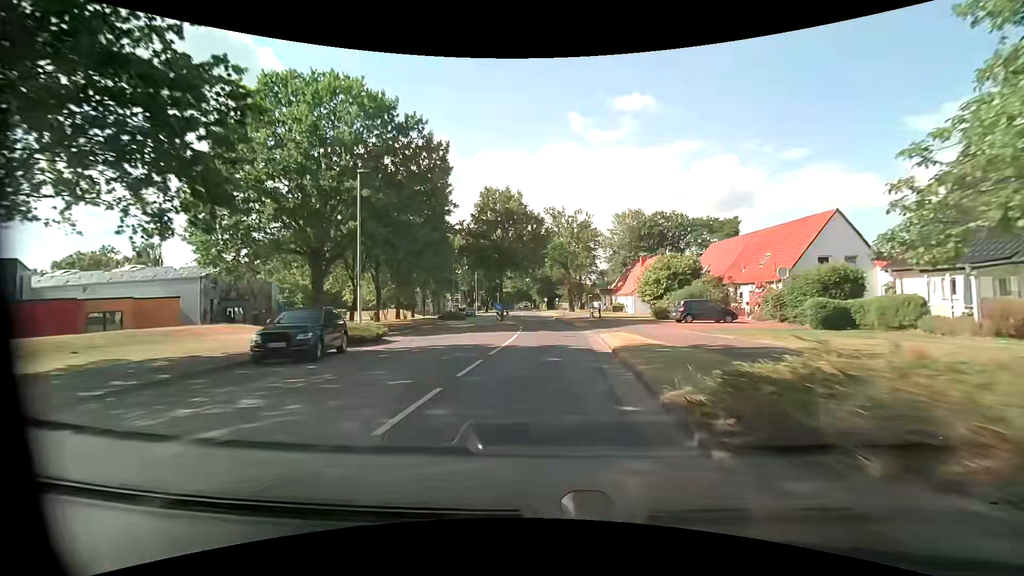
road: tertiary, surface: asphalt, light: Day
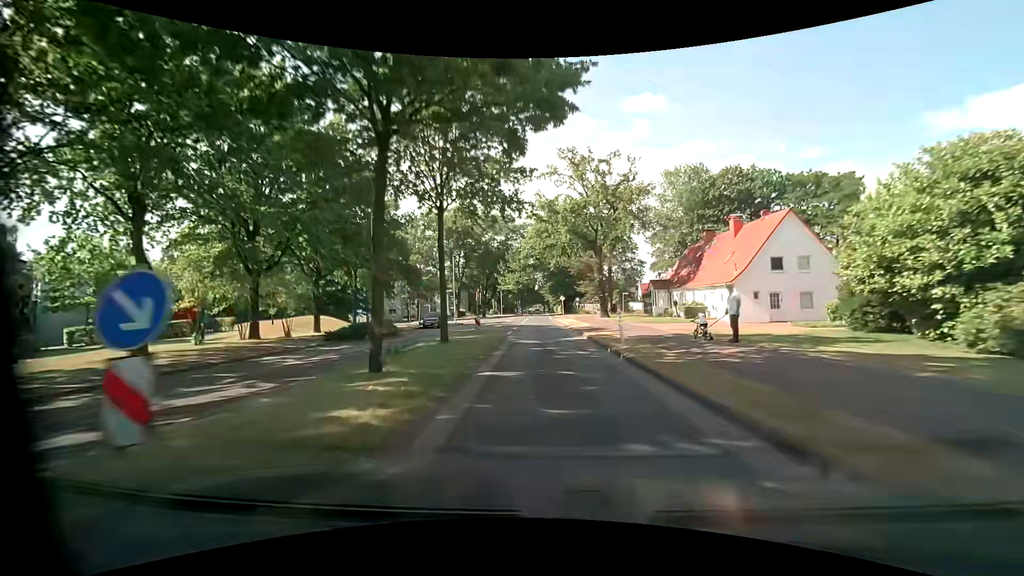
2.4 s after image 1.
(+0.1, +32.2) m; -1°
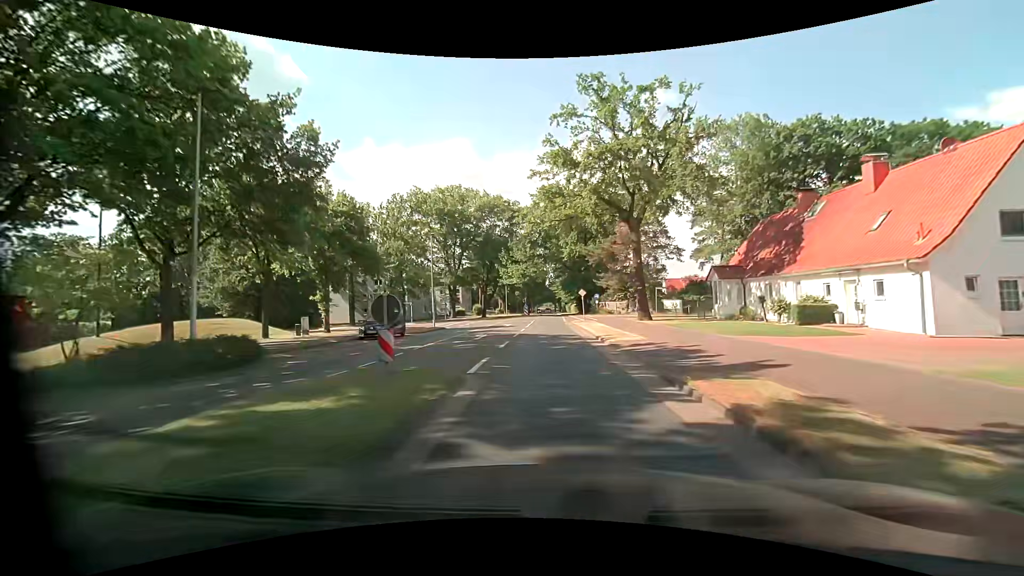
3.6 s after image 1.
(-0.2, +16.1) m; -1°
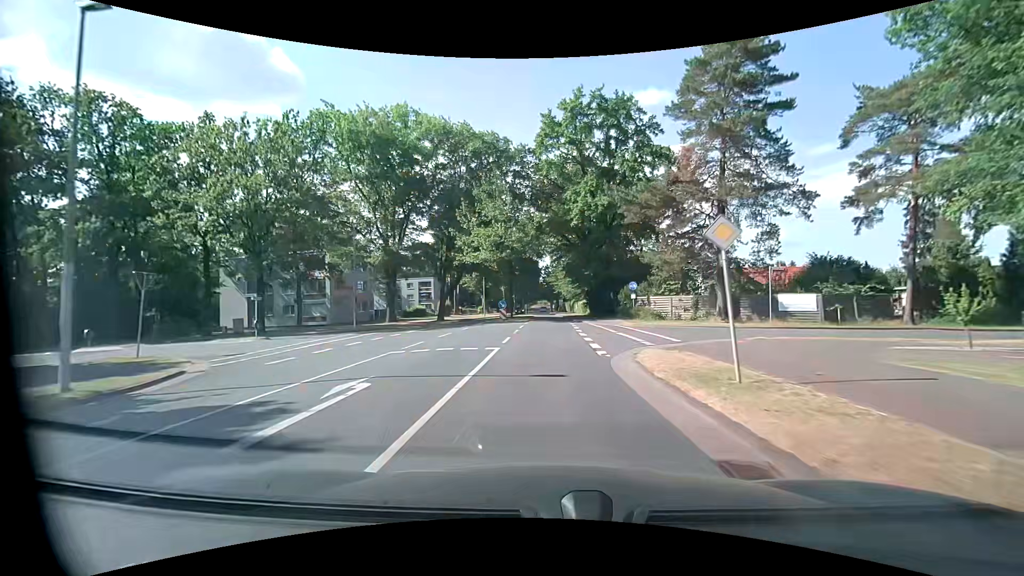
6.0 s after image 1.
(-0.2, +32.2) m; +1°
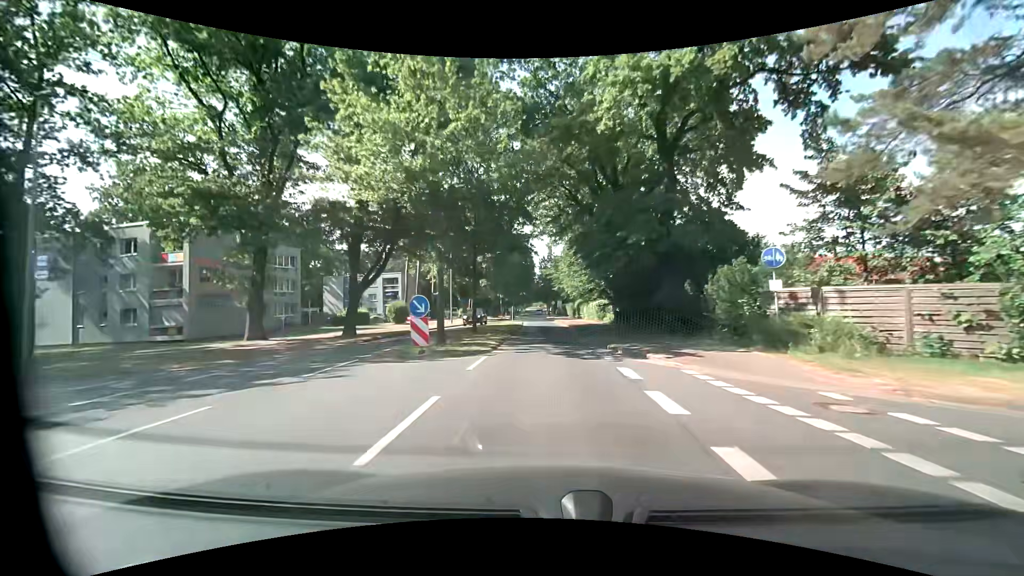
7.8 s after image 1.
(-0.1, +24.2) m; 0°
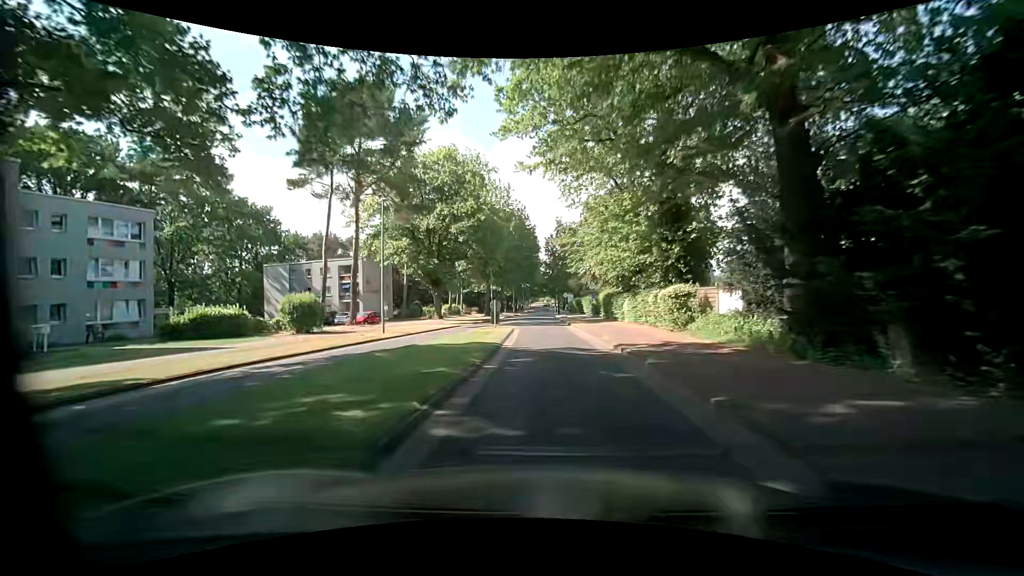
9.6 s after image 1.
(-0.1, +24.2) m; 0°
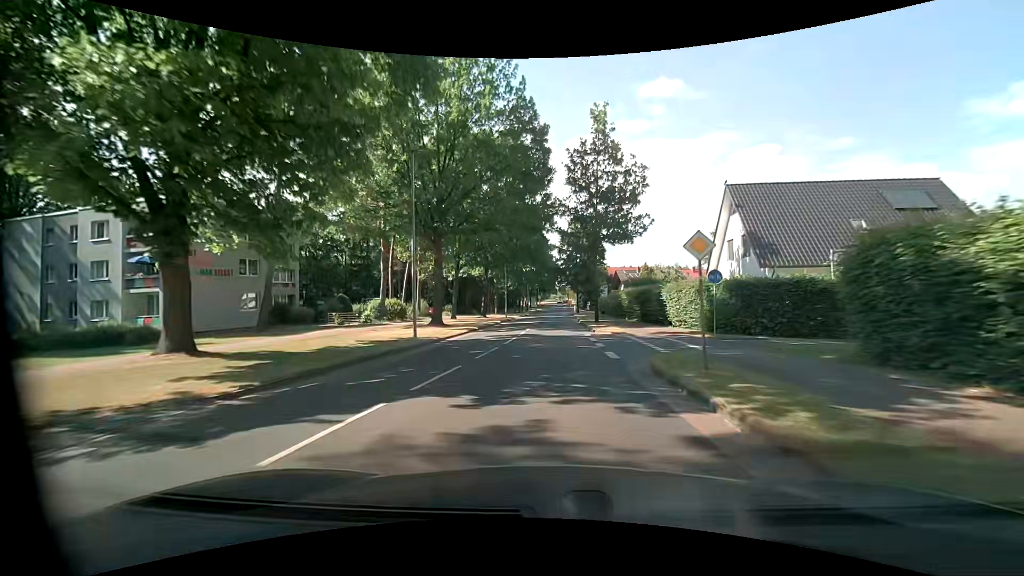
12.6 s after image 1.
(-0.9, +40.5) m; -2°
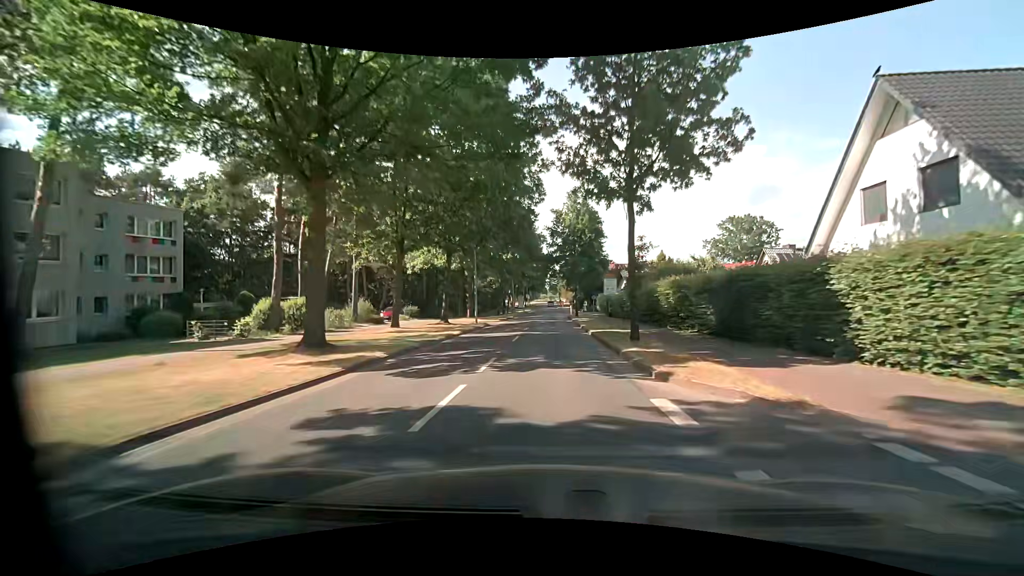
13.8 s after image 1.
(+0.3, +16.3) m; +2°
(0, +10) (0, +20) (0, +30) (0, +40) (0, +50) (+1, +60) (+1, +70) (+1, +80) (+1, +90) (+1, +100) m
